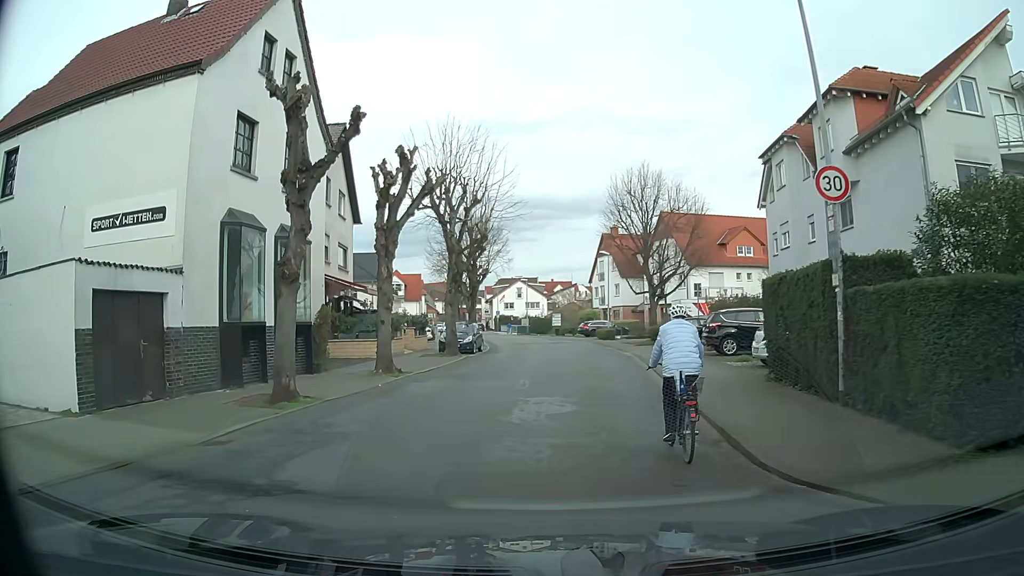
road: unclassified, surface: asphalt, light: Day
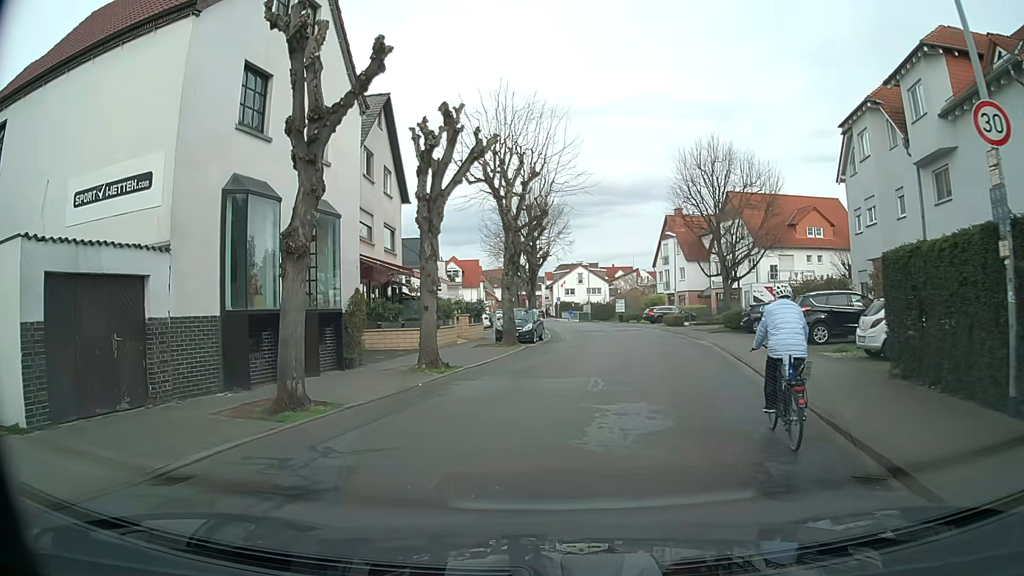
(0.0, +2.9) m; -3°
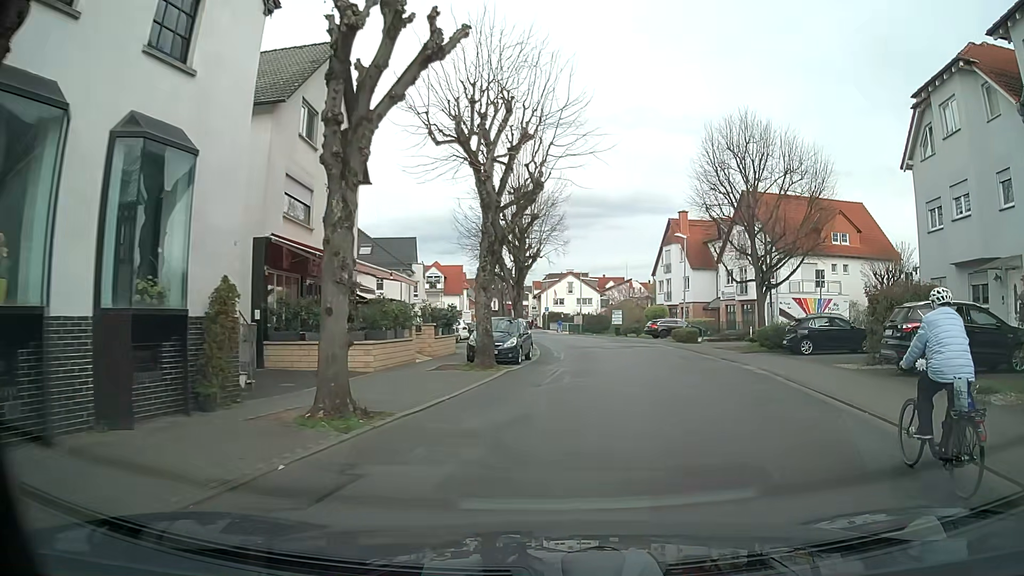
(+0.1, +7.7) m; +2°
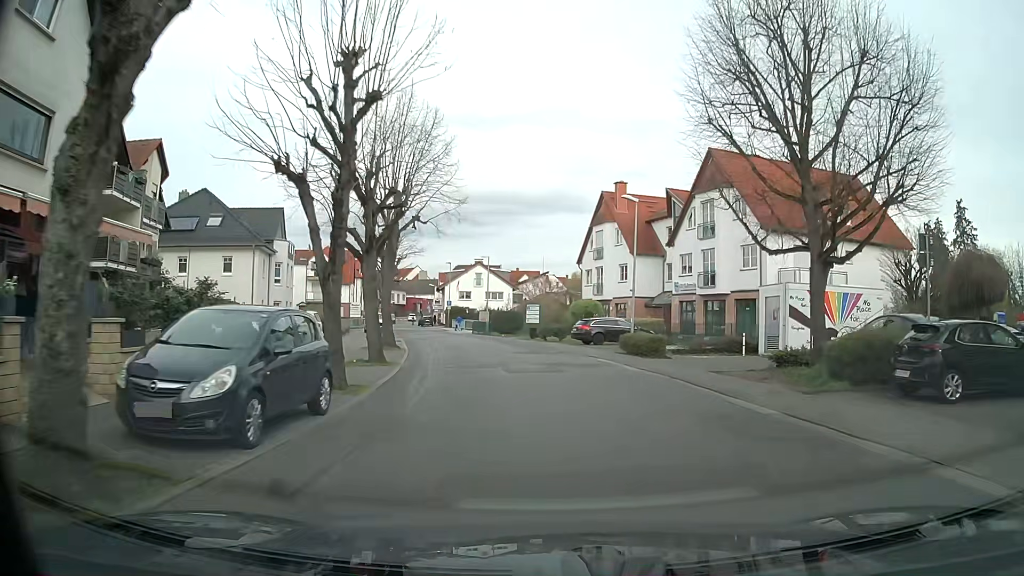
(+1.3, +14.8) m; +7°
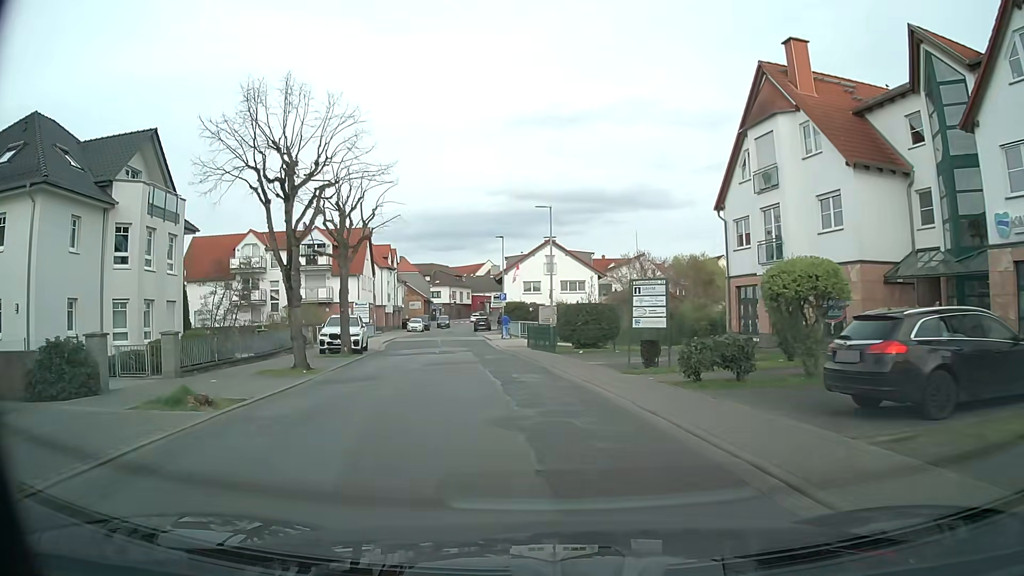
(-0.7, +27.9) m; -7°
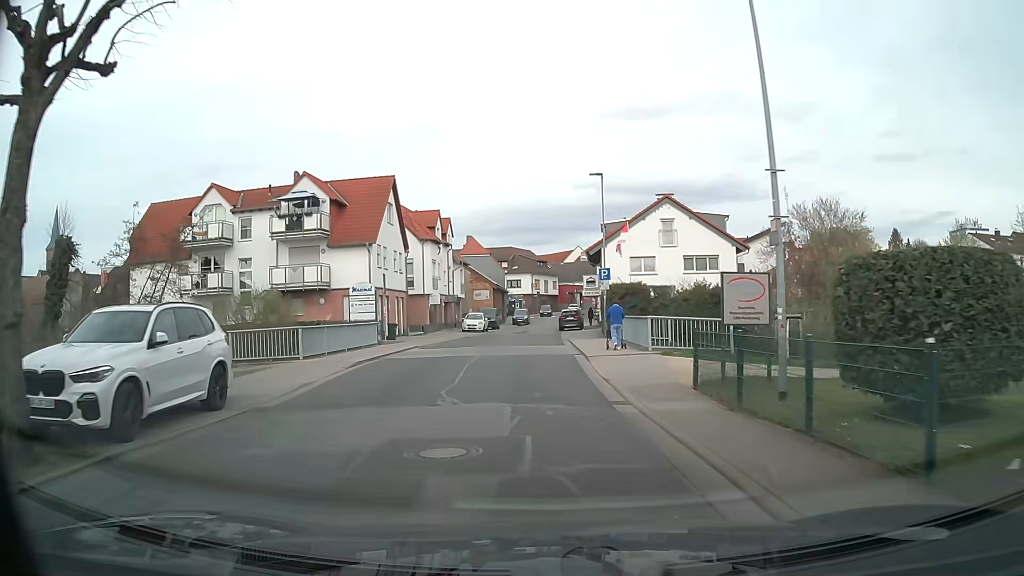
(-1.8, +22.7) m; -9°
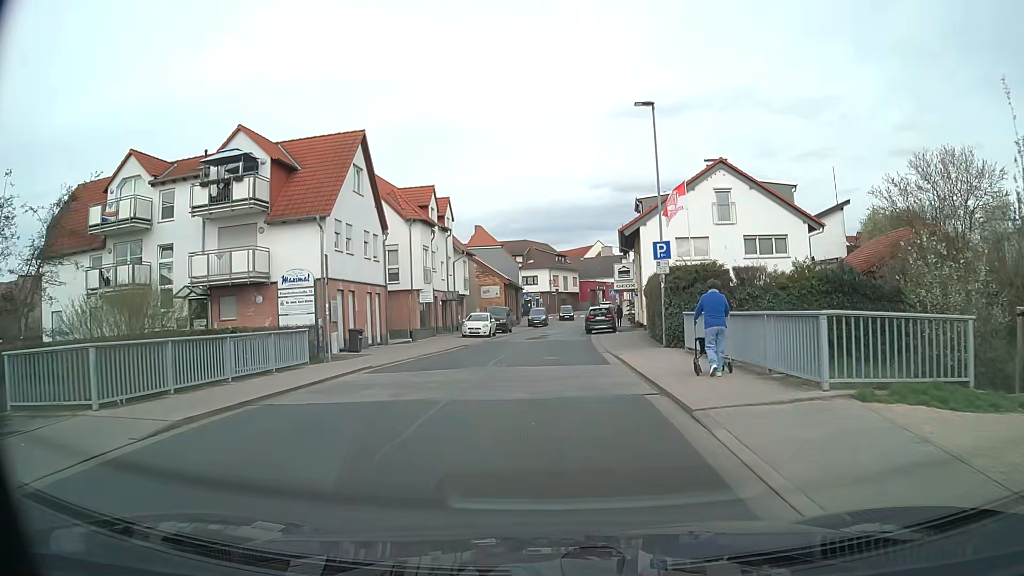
(-0.1, +11.1) m; 0°
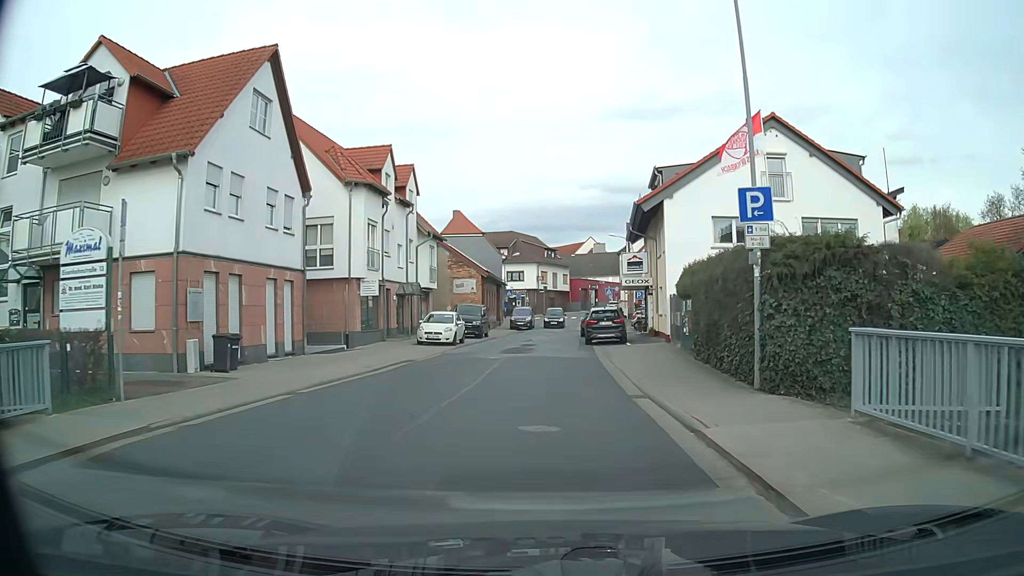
(0.0, +10.5) m; +1°
(0, +10) (0, +20) (0, +30) (0, +40) (+1, +50) (+2, +60) (+4, +70) (+5, +80) (+7, +90) (+10, +99) m
